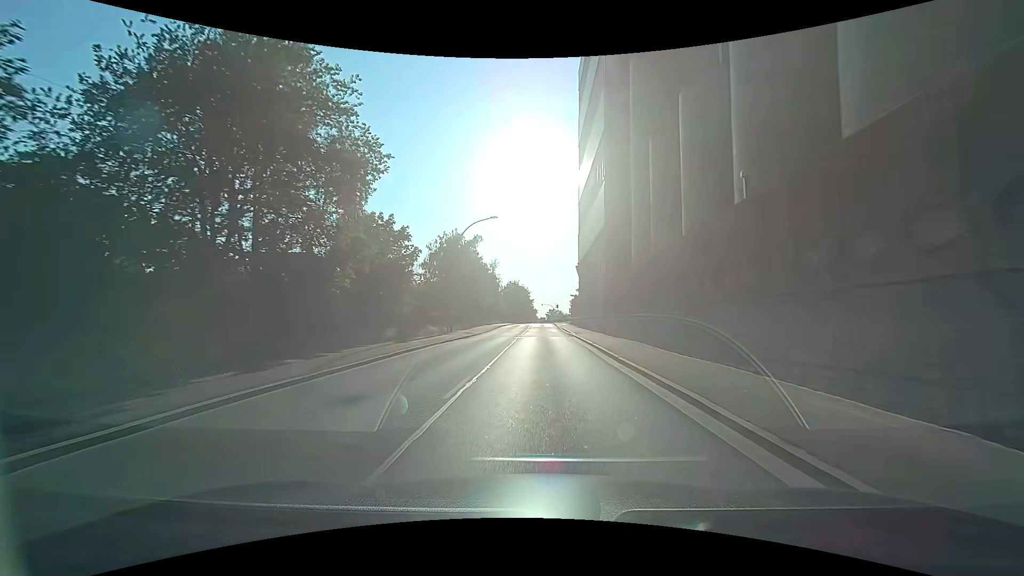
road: secondary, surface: asphalt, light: Day
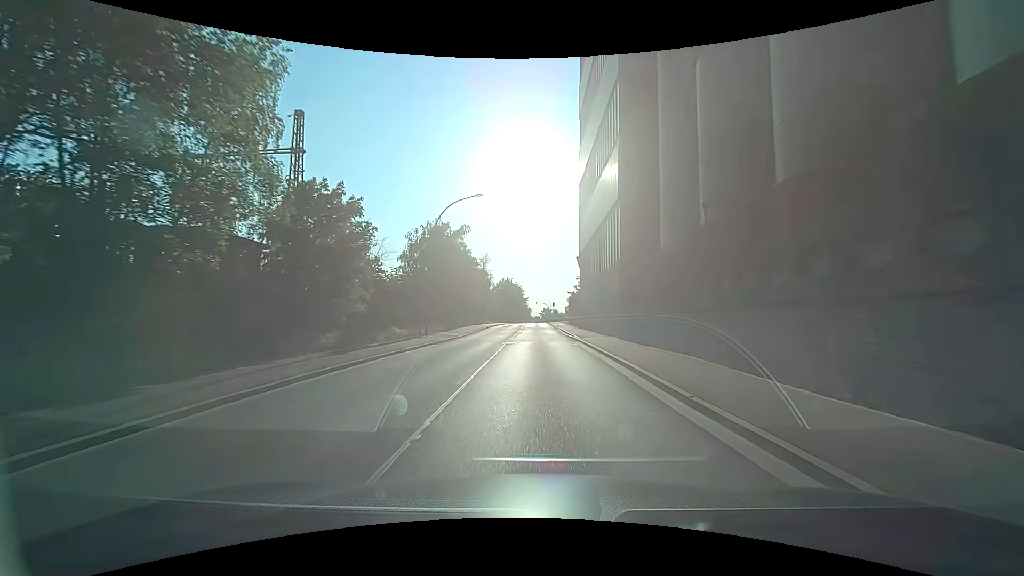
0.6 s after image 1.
(+0.1, +7.4) m; +1°
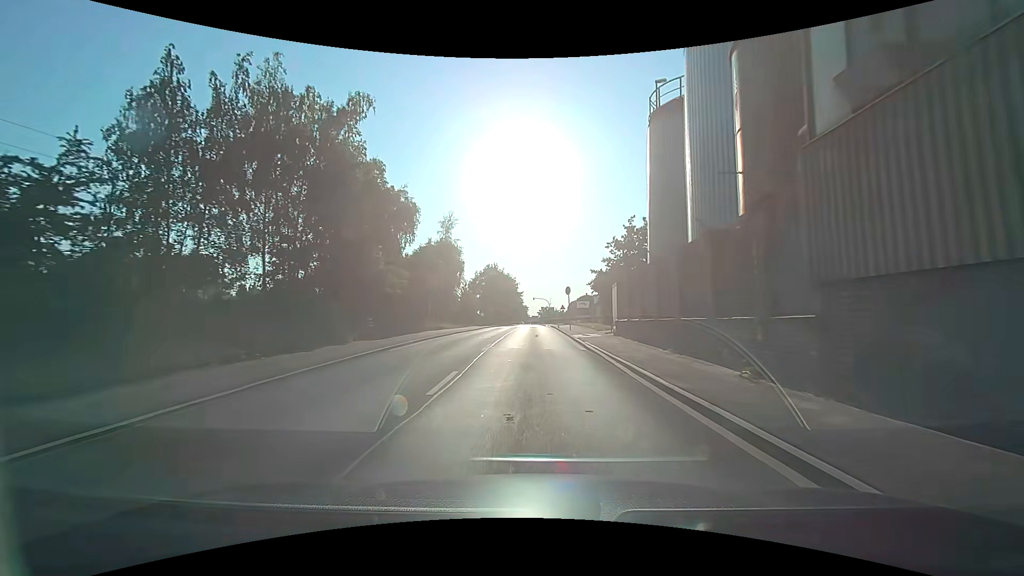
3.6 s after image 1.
(+0.6, +37.6) m; +1°
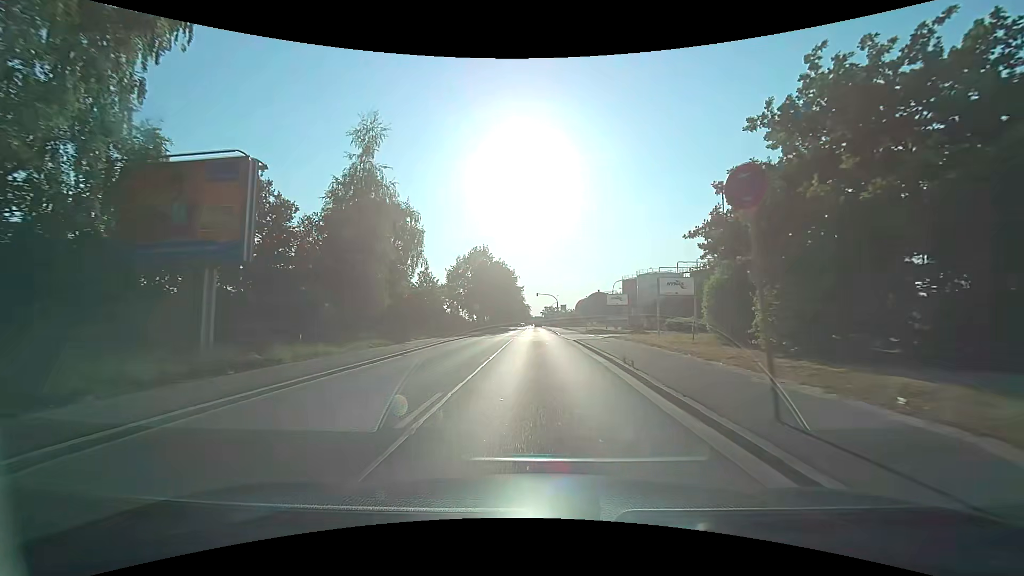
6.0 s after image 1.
(-0.1, +29.3) m; 0°
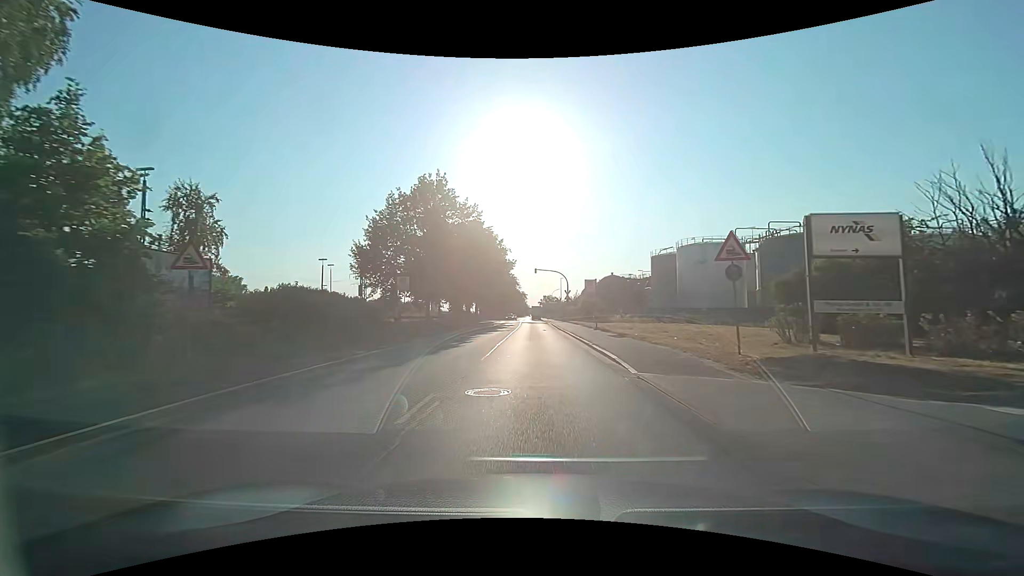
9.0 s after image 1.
(+0.2, +36.2) m; 0°
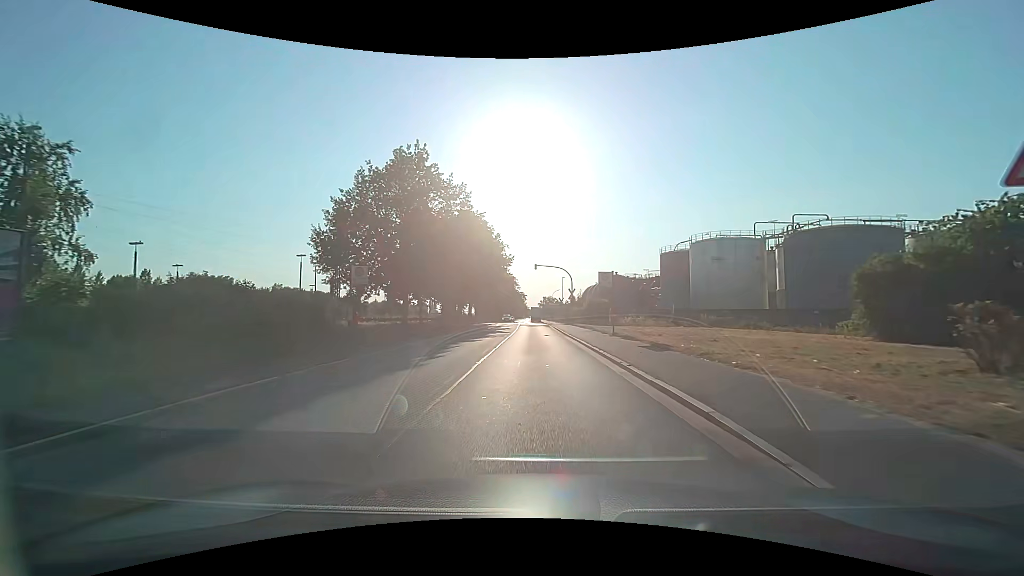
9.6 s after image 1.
(0.0, +7.5) m; 0°
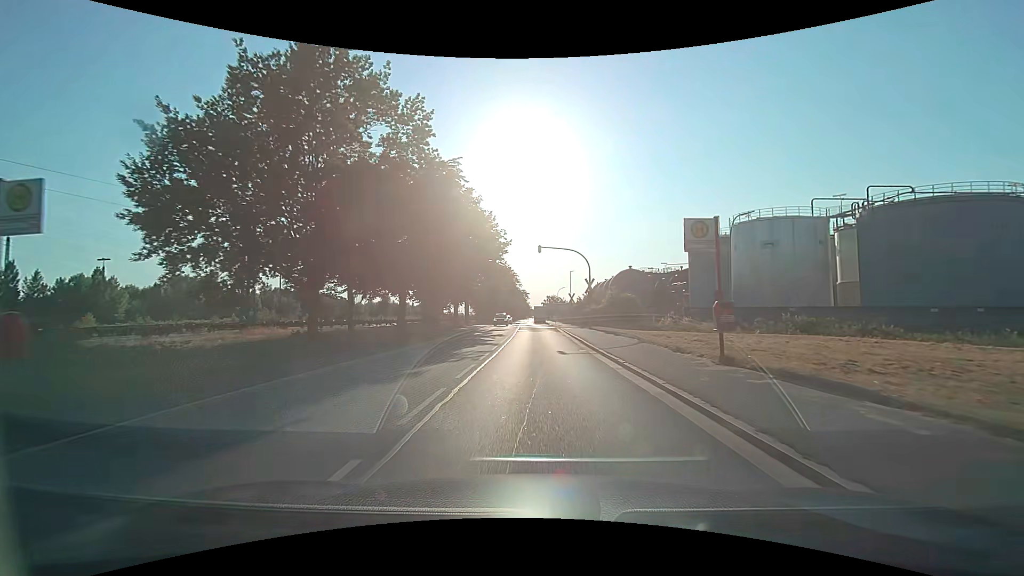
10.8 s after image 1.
(0.0, +15.1) m; 0°
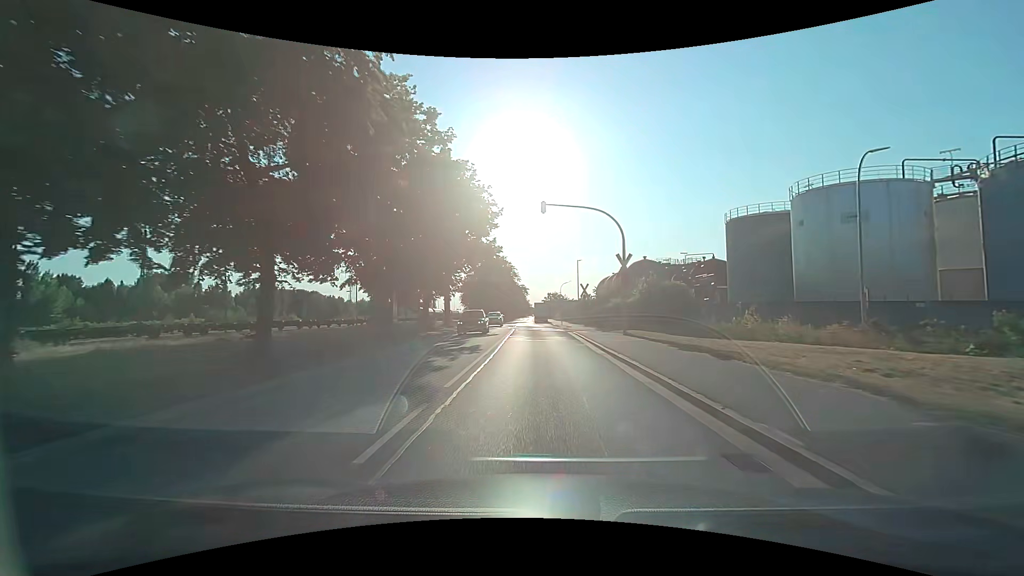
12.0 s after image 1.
(0.0, +15.2) m; 0°
(0, +10) (0, +20) (0, +30) (0, +40) (0, +50) (0, +60) (-1, +70) (-1, +80) (-2, +90) (-2, +100) m
